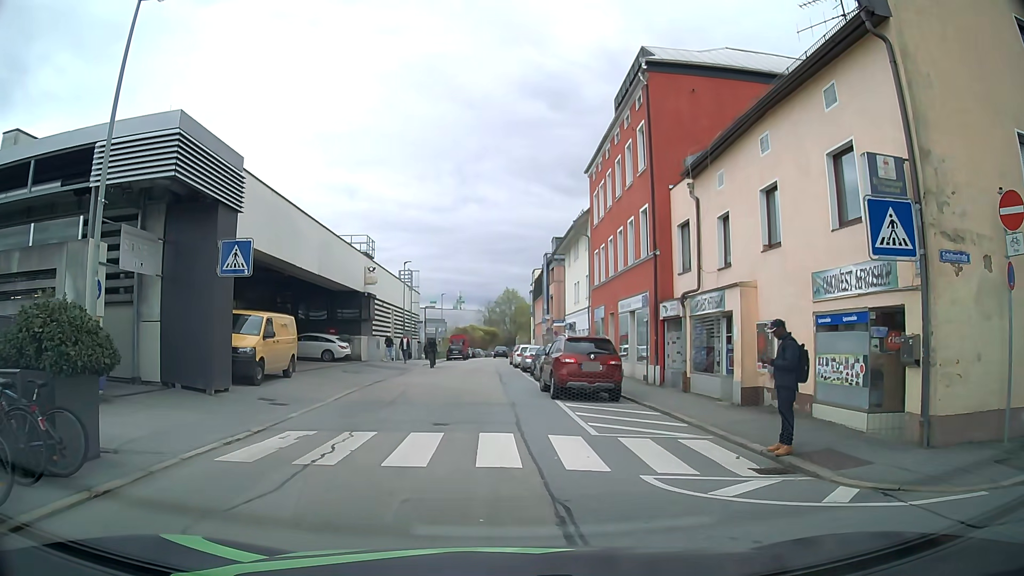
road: residential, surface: asphalt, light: Day
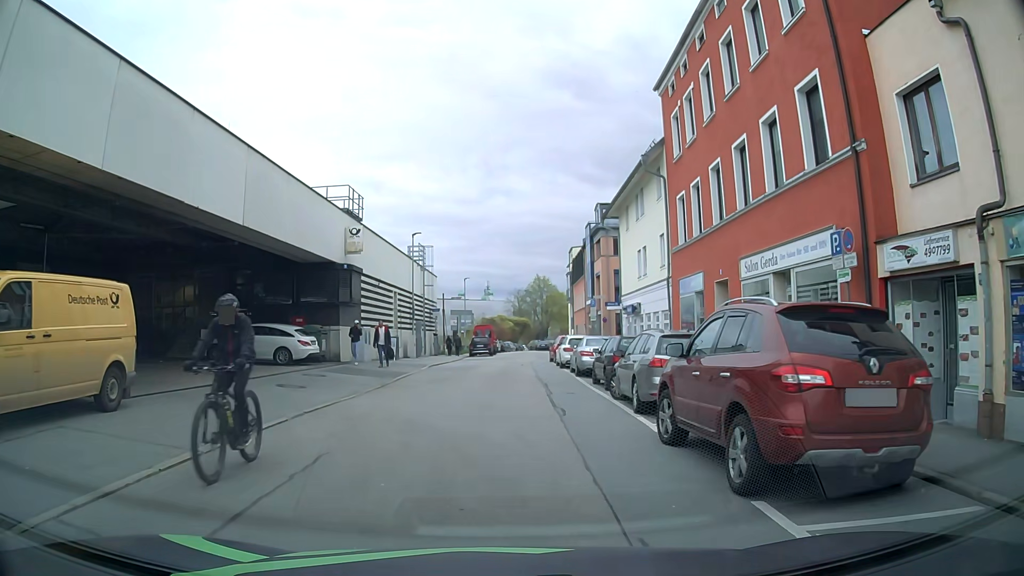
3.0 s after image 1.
(-0.3, +12.3) m; -1°
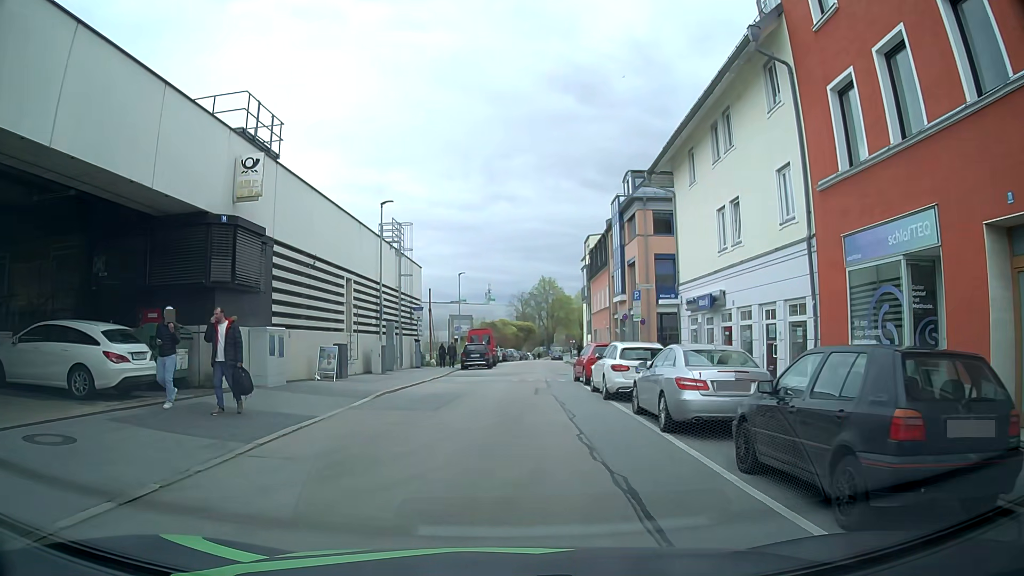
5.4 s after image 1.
(-0.1, +12.4) m; -2°
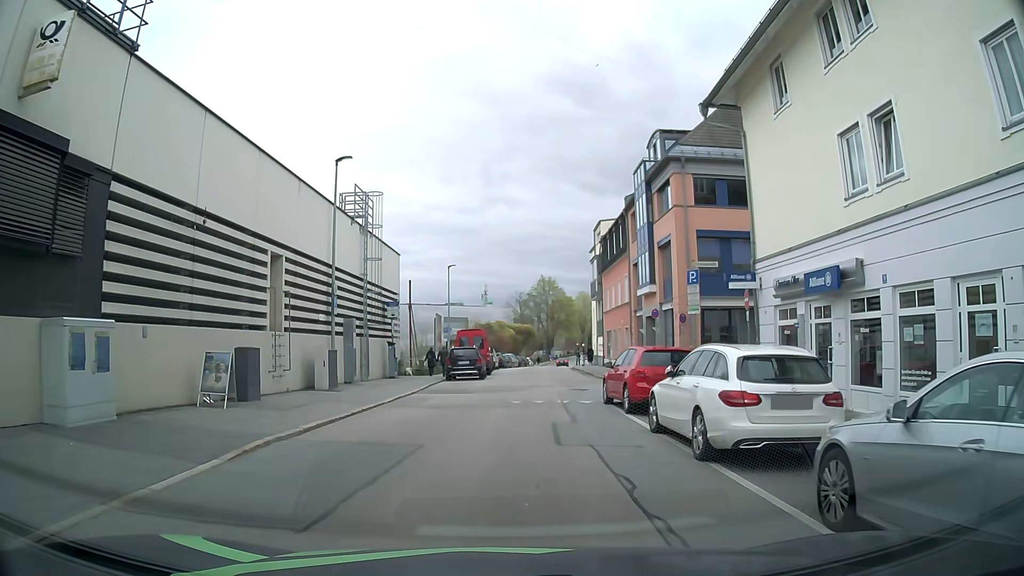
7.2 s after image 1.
(+0.2, +8.6) m; +2°
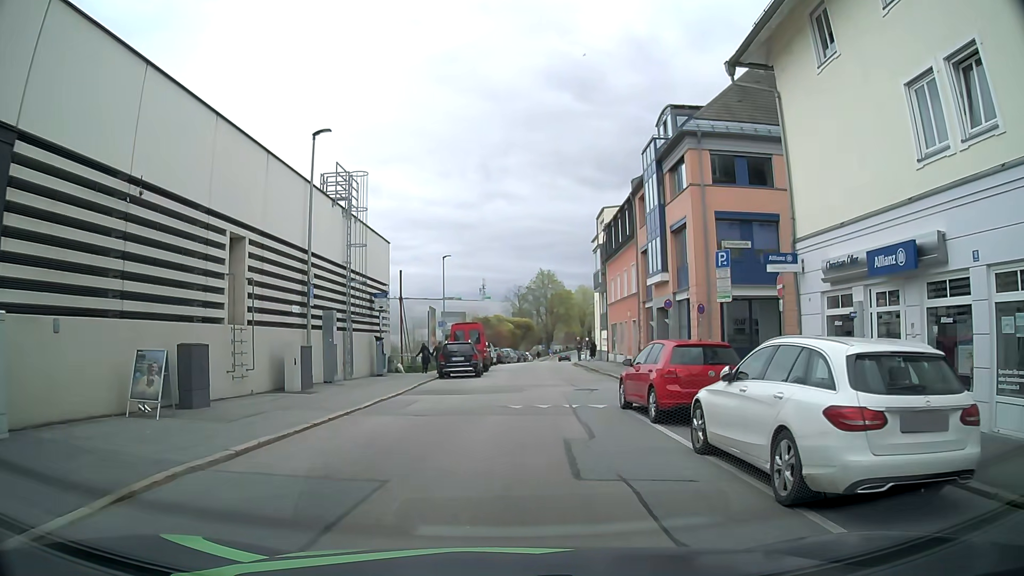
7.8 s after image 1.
(0.0, +2.8) m; -1°
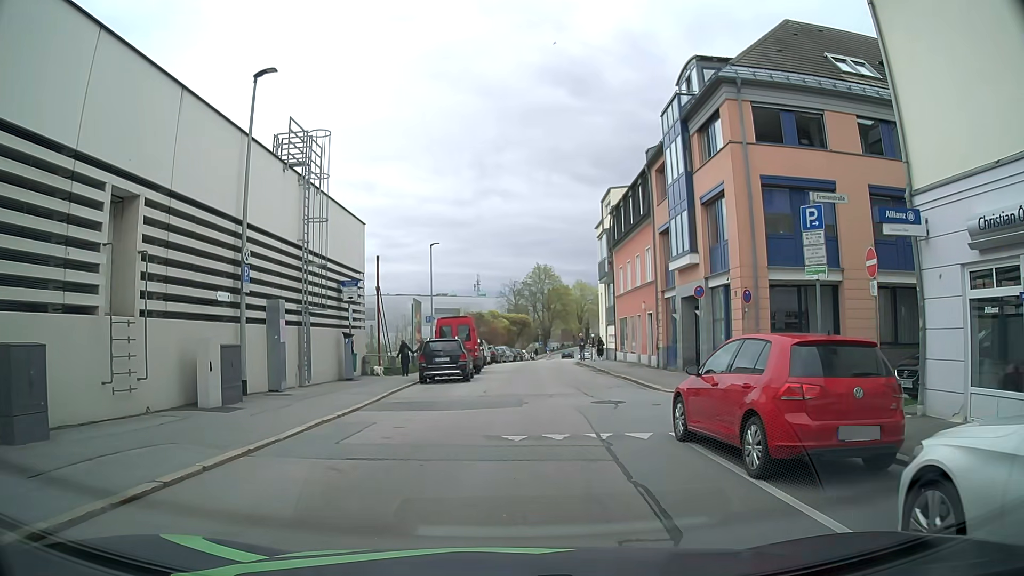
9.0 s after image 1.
(0.0, +5.1) m; +2°
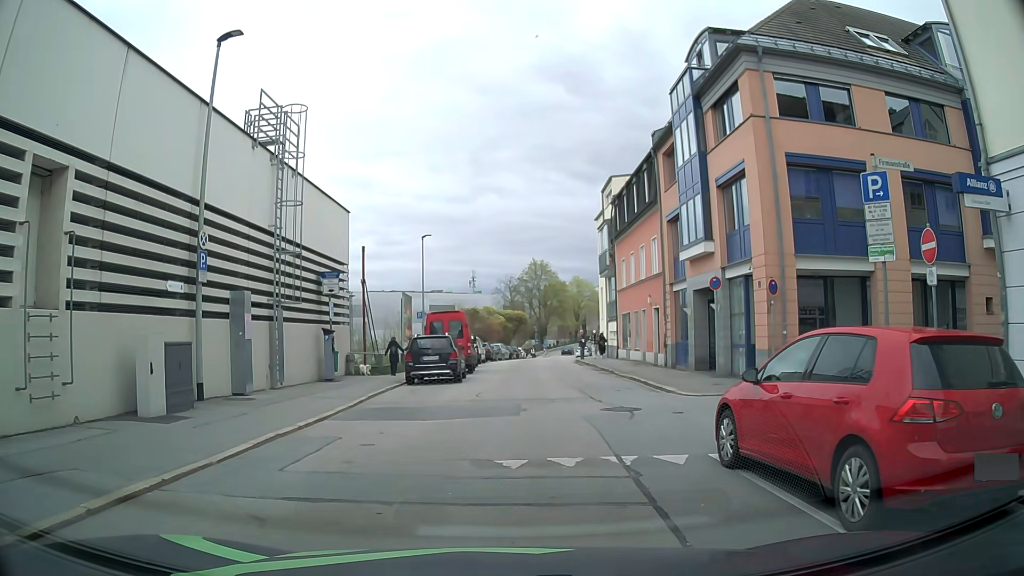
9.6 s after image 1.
(0.0, +2.2) m; -2°
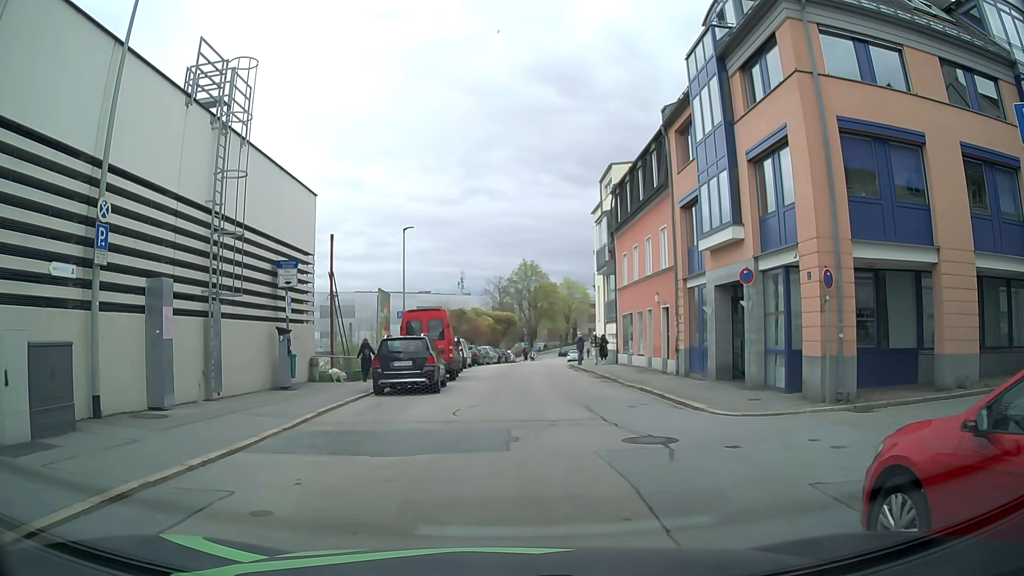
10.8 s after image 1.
(+0.1, +3.6) m; 0°
